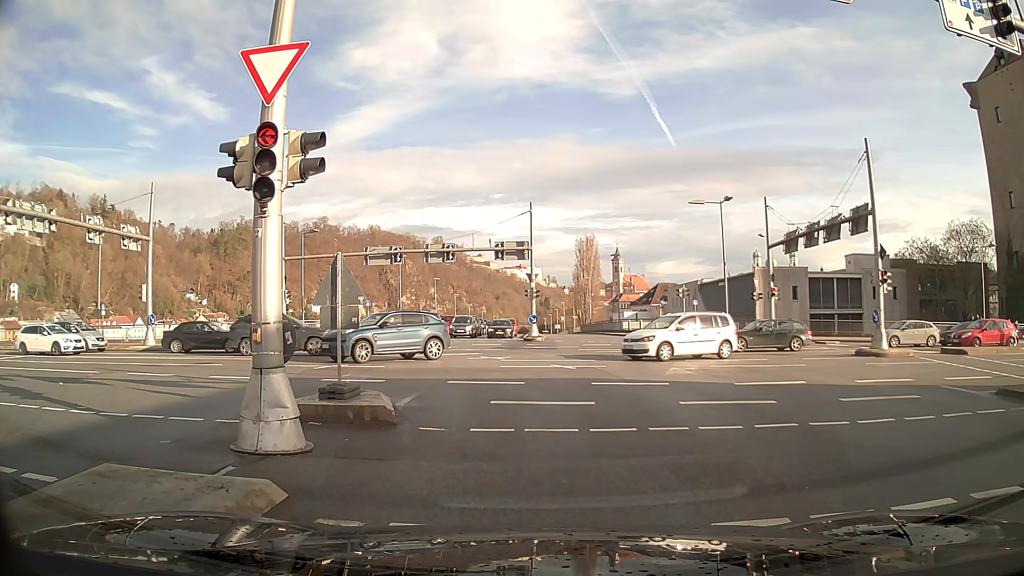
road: primary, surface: asphalt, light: Day
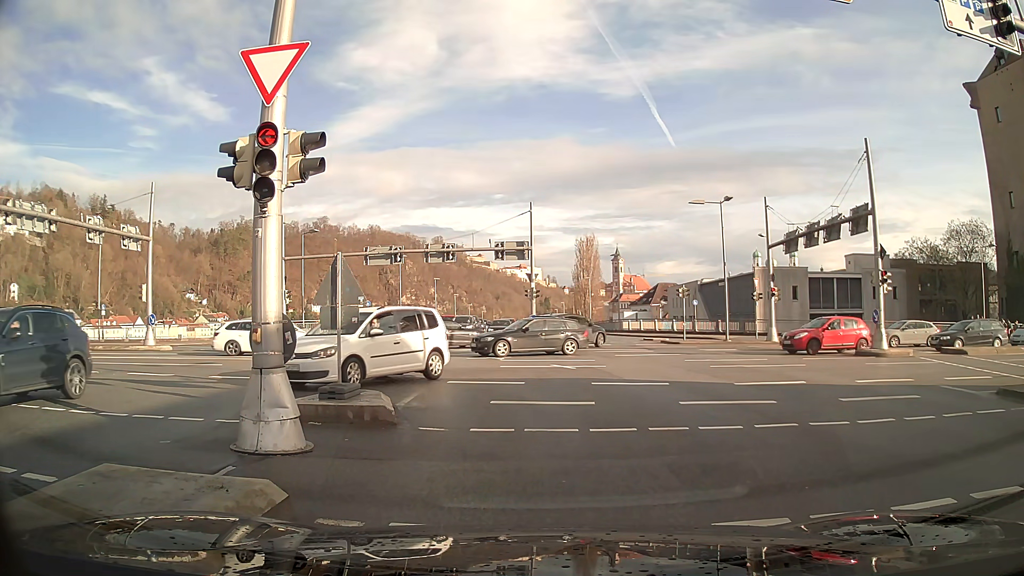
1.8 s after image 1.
(0.0, 0.0) m; 0°
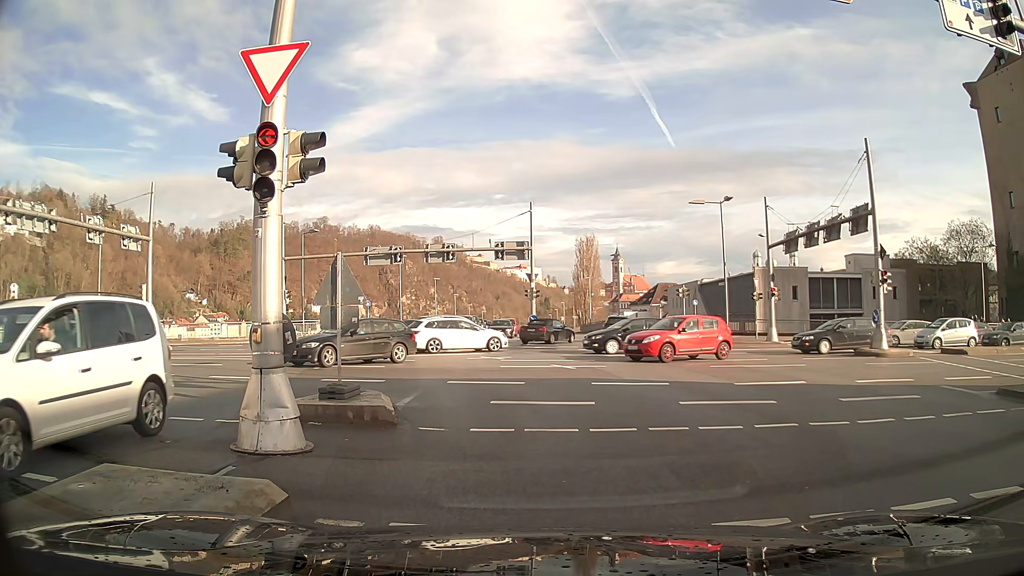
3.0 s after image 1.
(0.0, 0.0) m; 0°
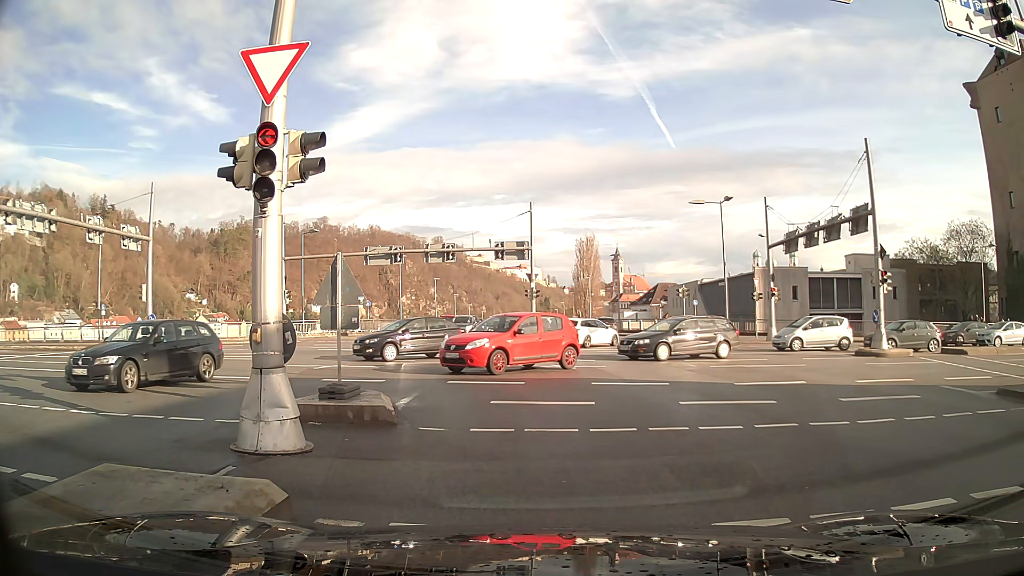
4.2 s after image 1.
(0.0, 0.0) m; 0°
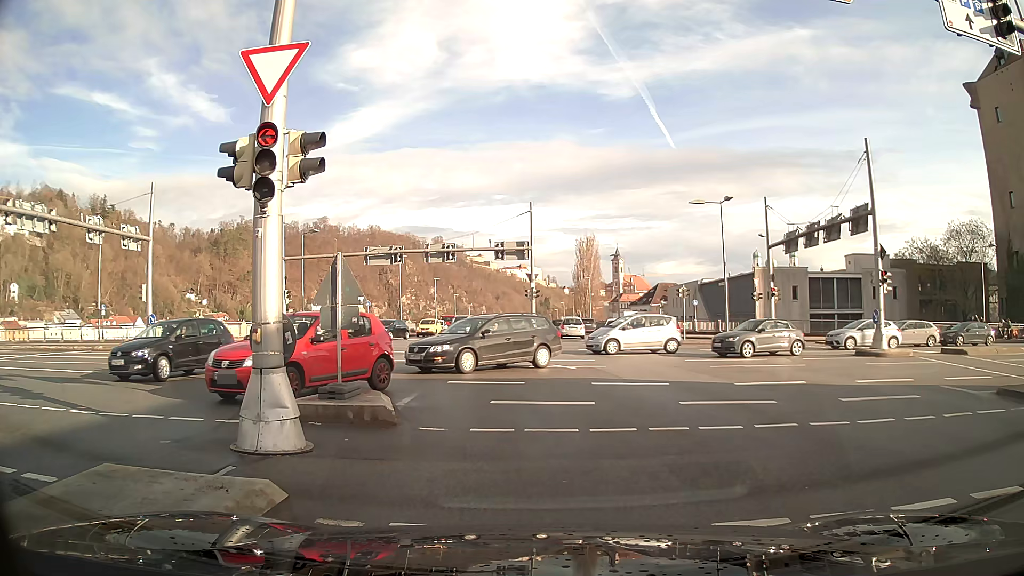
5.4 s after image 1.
(0.0, 0.0) m; 0°
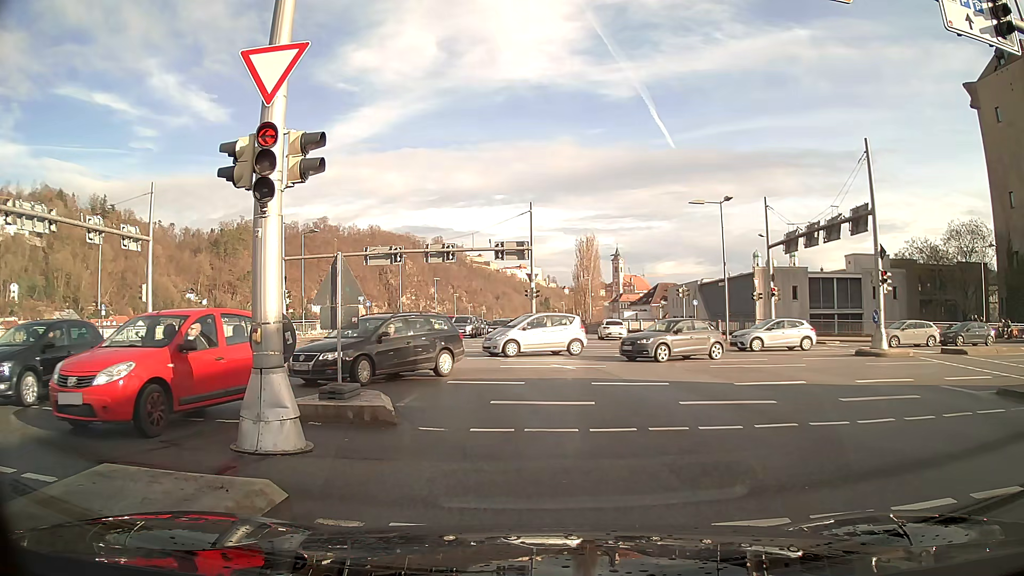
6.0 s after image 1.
(0.0, 0.0) m; 0°
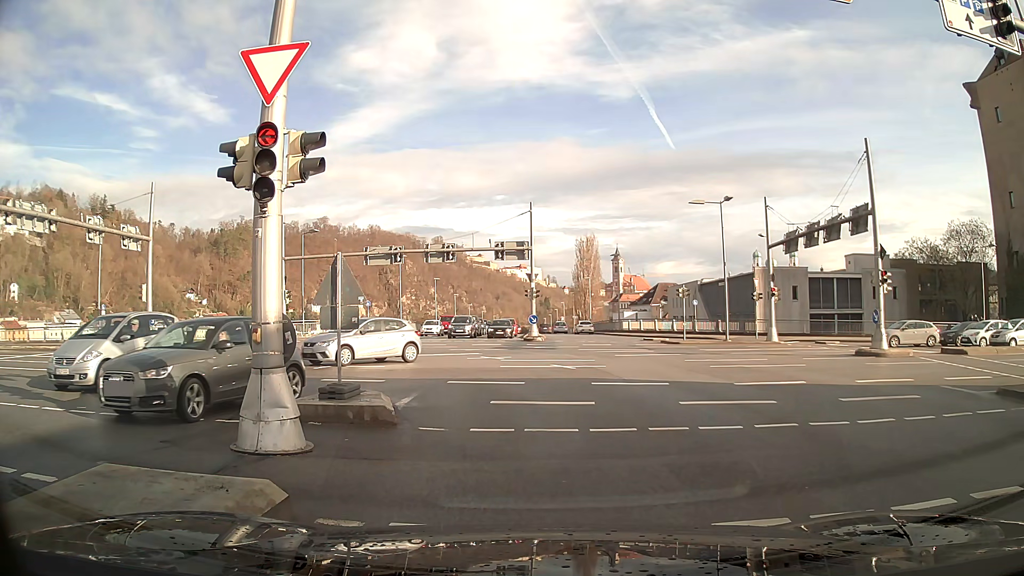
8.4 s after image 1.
(0.0, 0.0) m; 0°
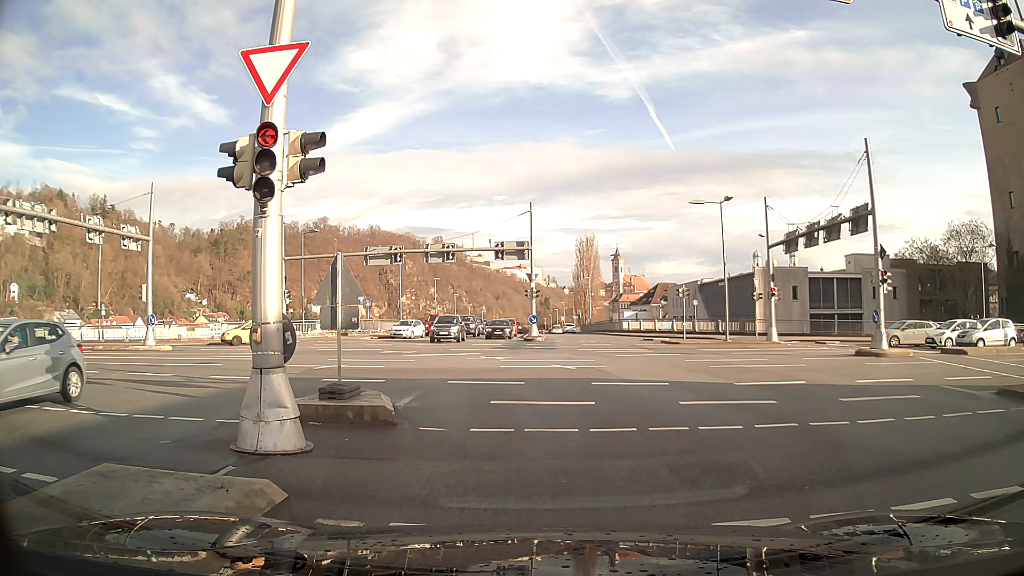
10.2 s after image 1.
(0.0, 0.0) m; 0°
(0, +10) (-2, +20) (-8, +28) (-17, +32) (-27, +33) (-37, +33) (-47, +33) (-57, +33) (-67, +33) (-77, +33) m
